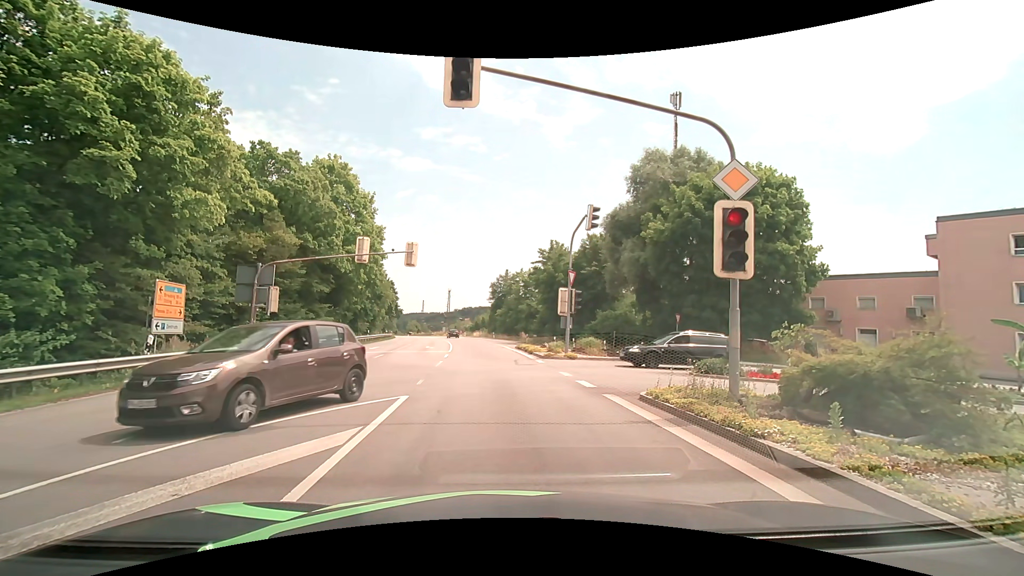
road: primary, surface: asphalt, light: Day
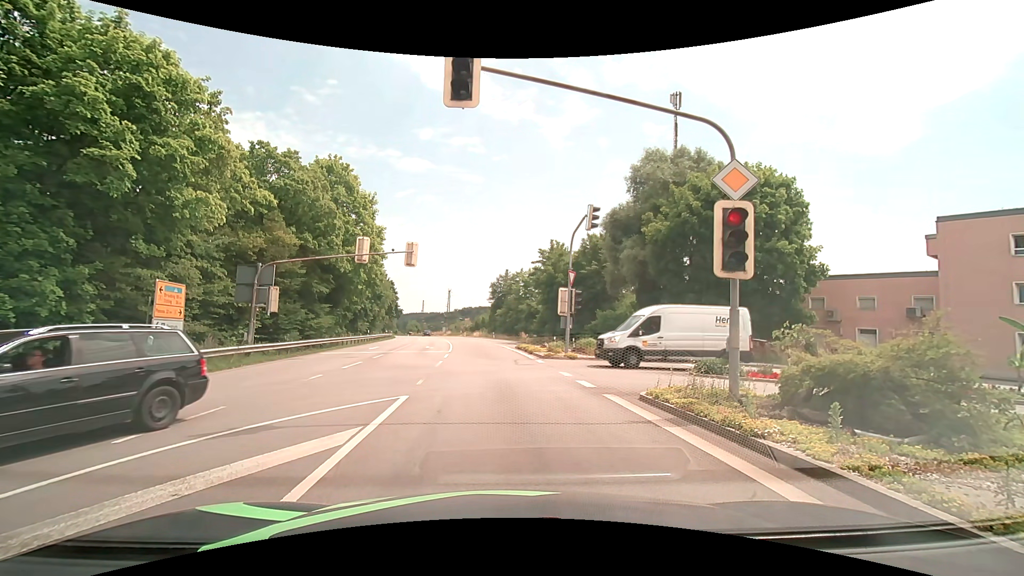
(0.0, 0.0) m; 0°
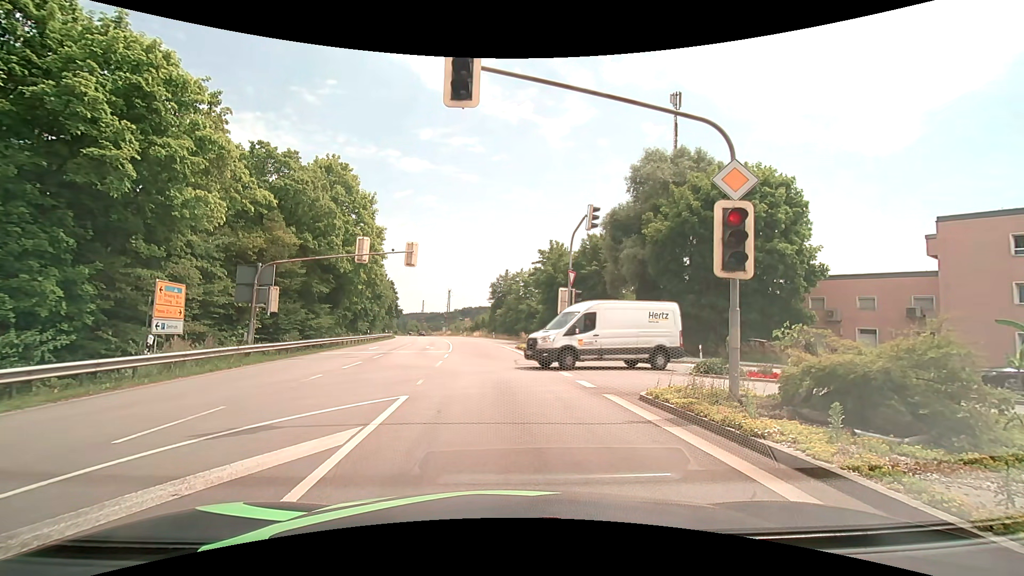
(0.0, 0.0) m; 0°
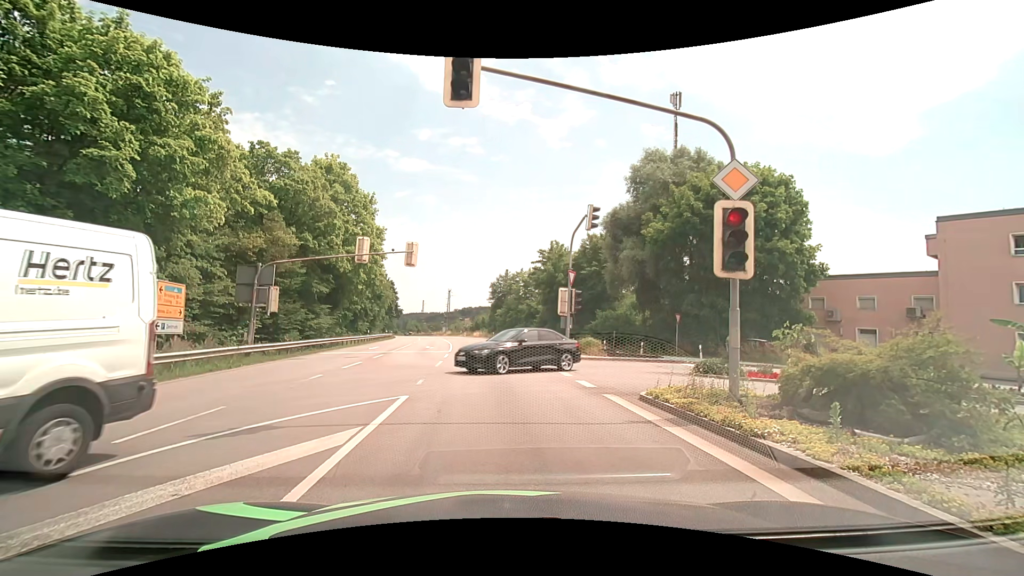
(0.0, 0.0) m; 0°
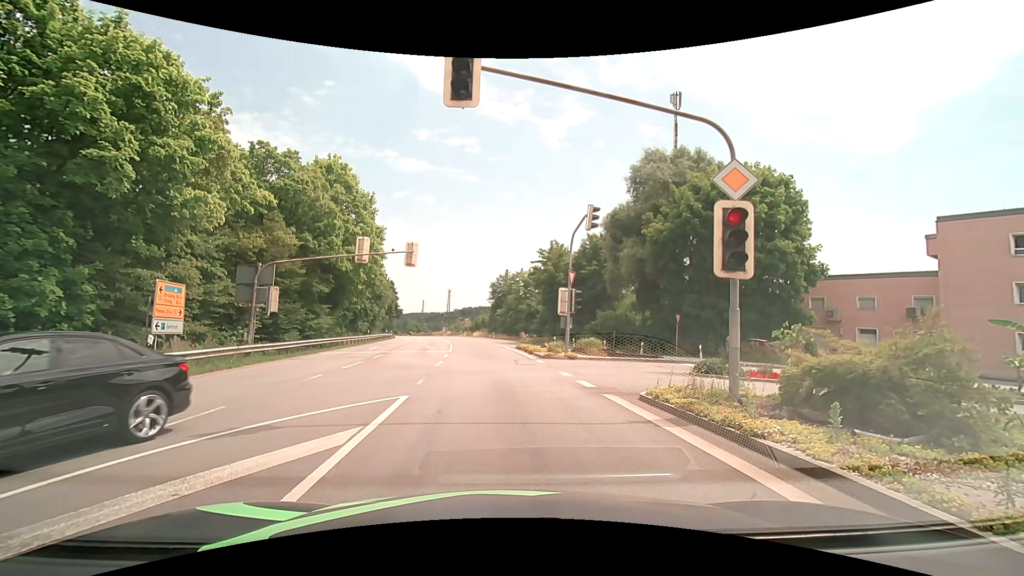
(0.0, 0.0) m; 0°
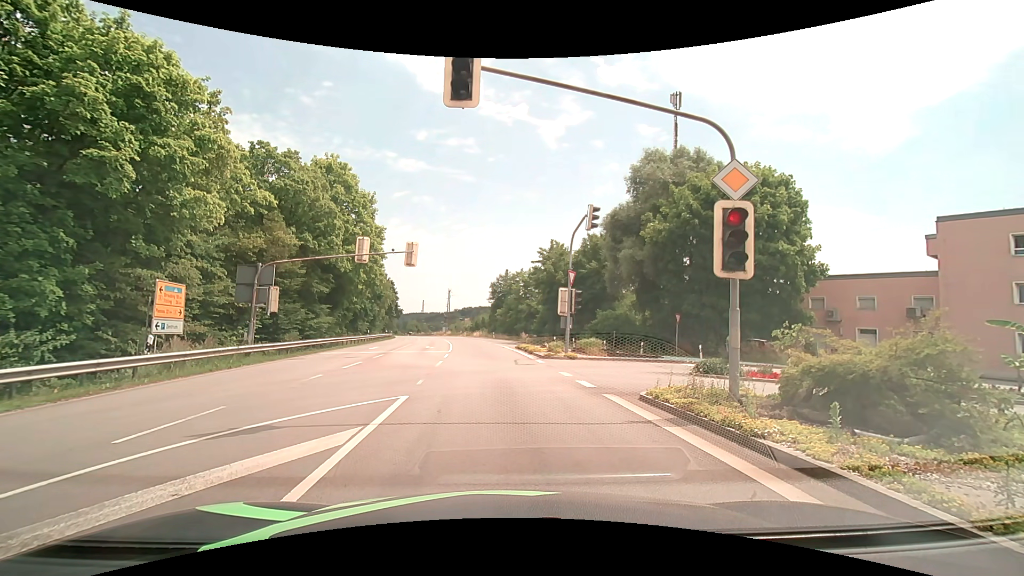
(0.0, 0.0) m; 0°
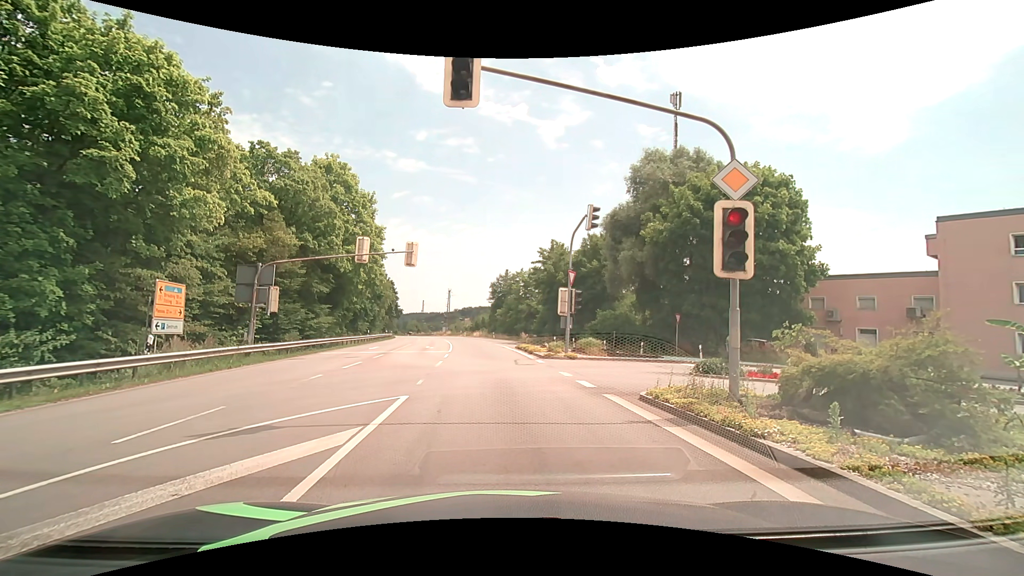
(0.0, 0.0) m; 0°
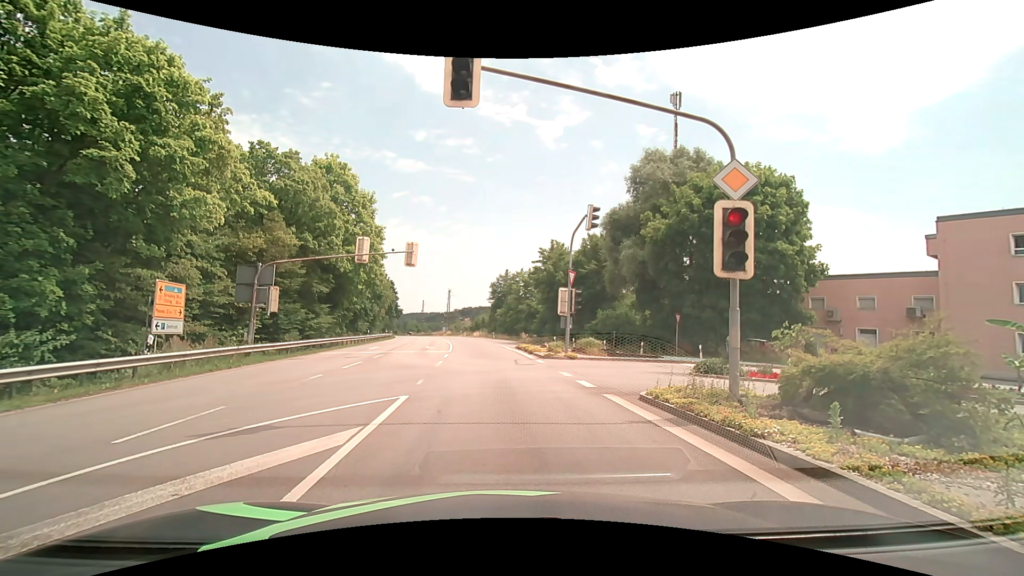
(0.0, 0.0) m; 0°
